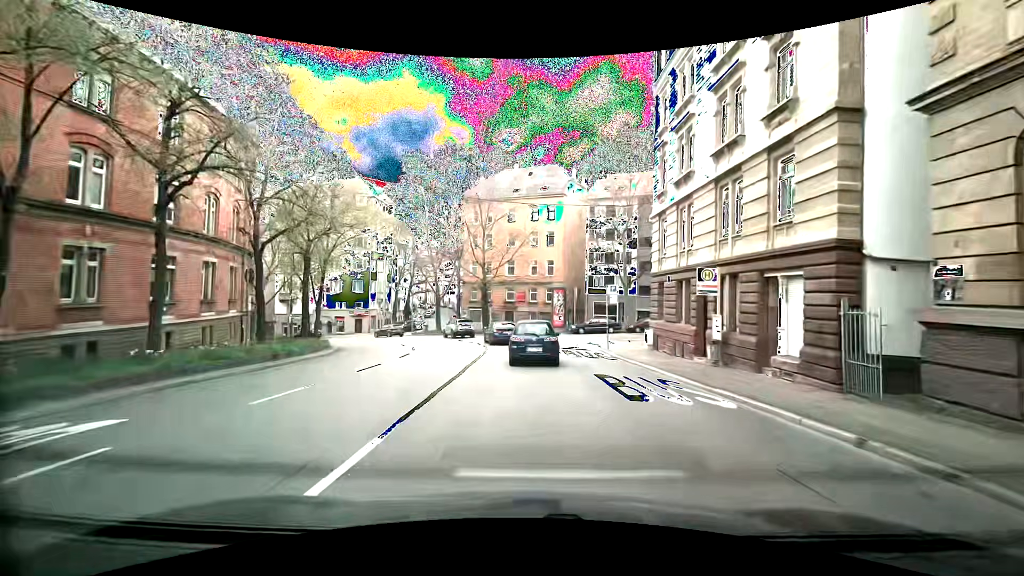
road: secondary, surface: asphalt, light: Day
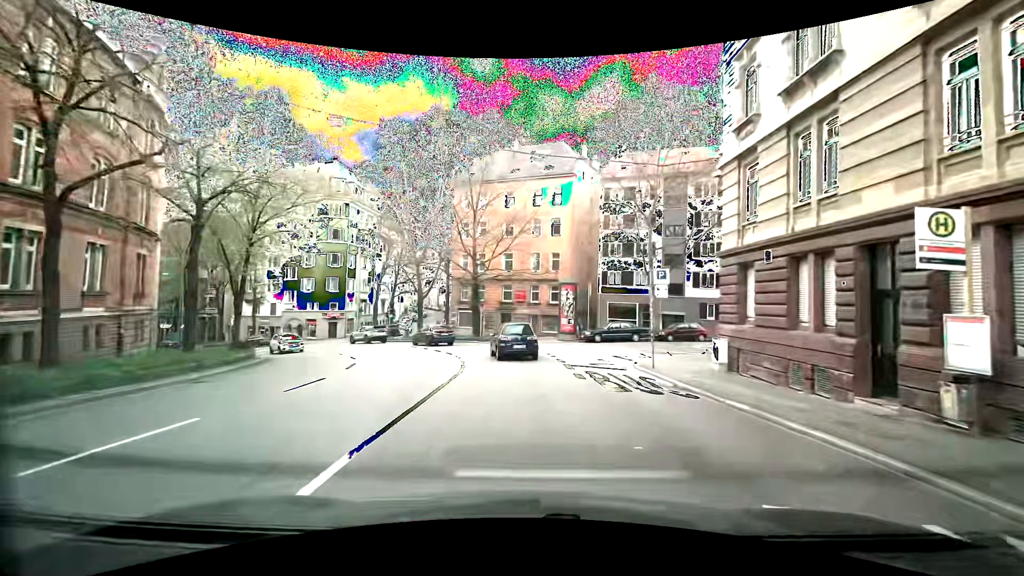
(-0.2, +10.5) m; -2°
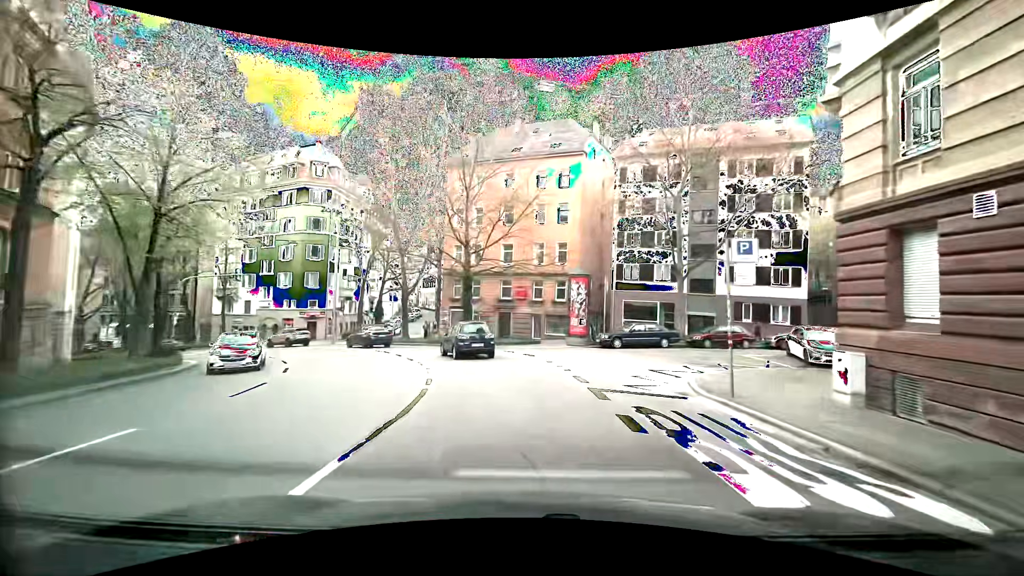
(+0.1, +7.1) m; +1°
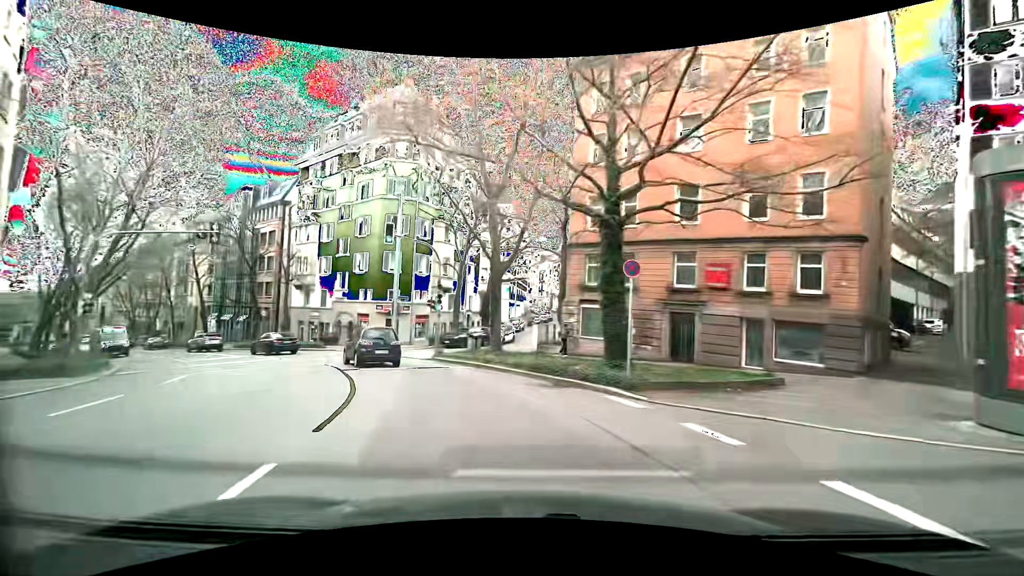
(-1.9, +20.6) m; -15°
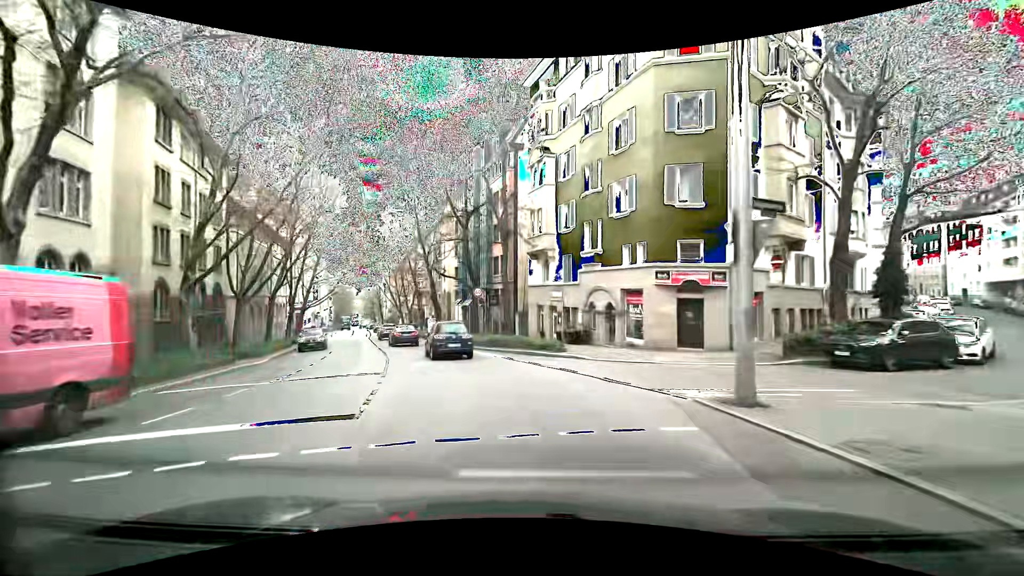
(-5.9, +21.0) m; -30°
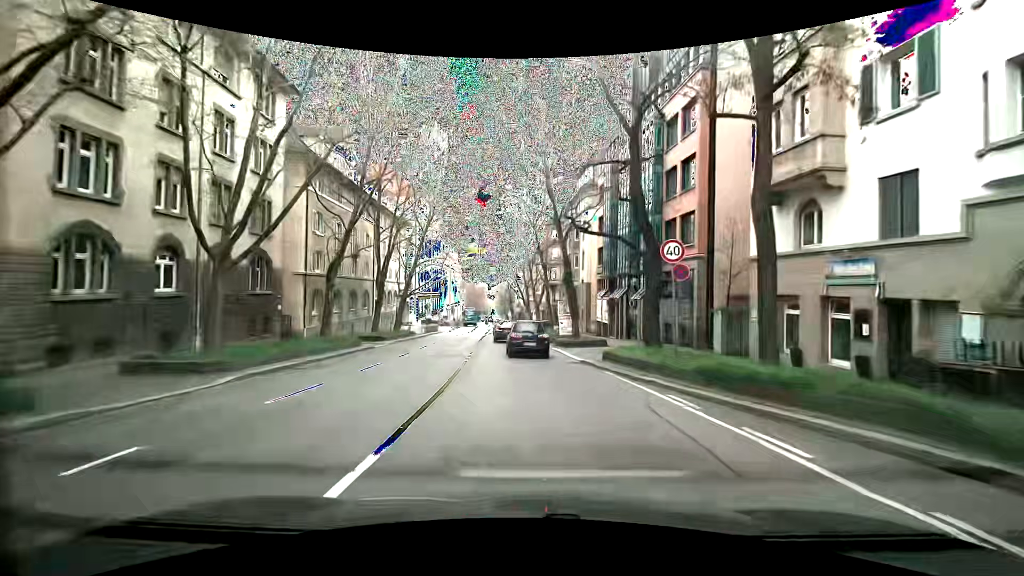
(-2.6, +16.3) m; -15°
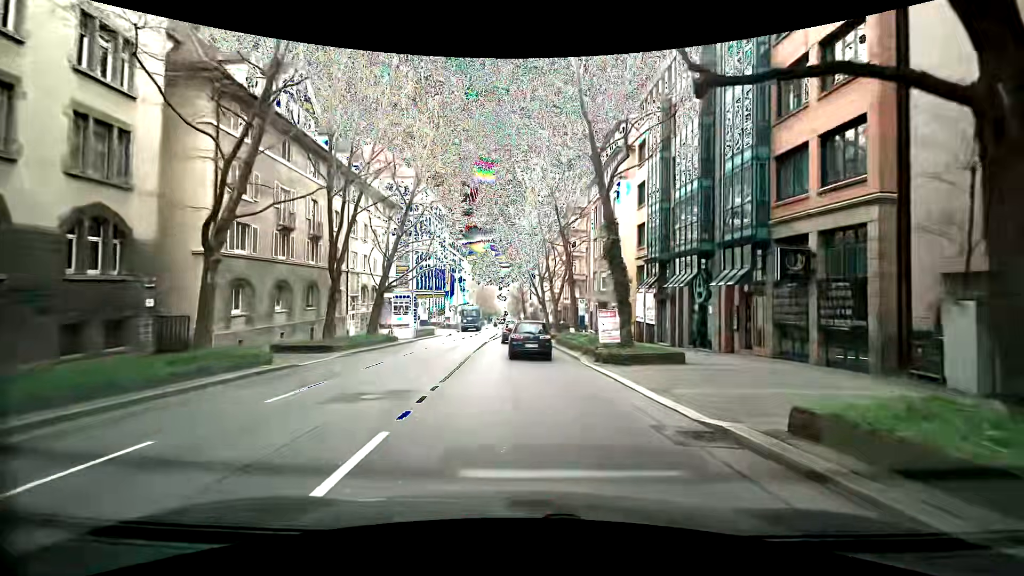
(-0.4, +11.7) m; -3°
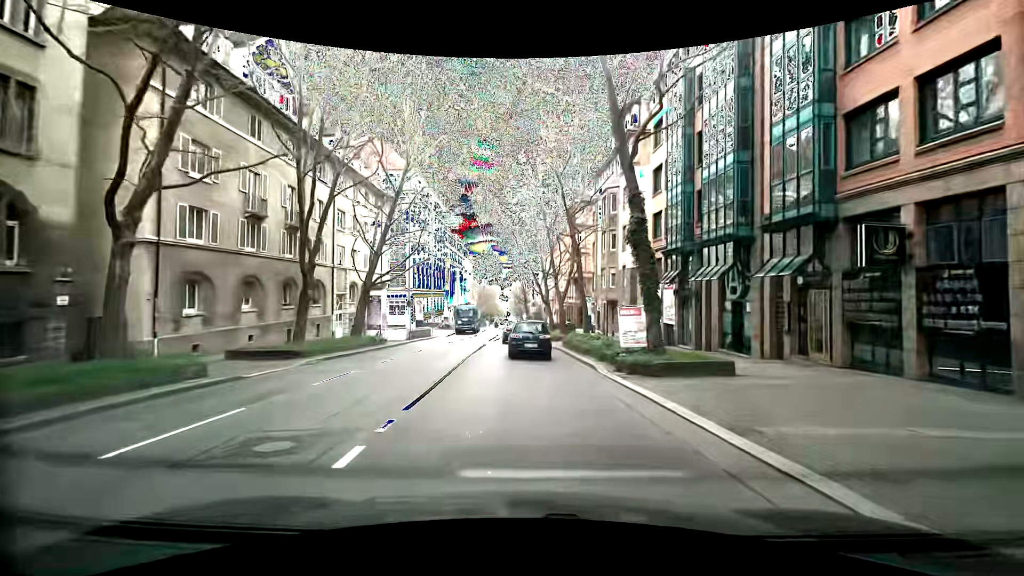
(0.0, +3.8) m; -2°
